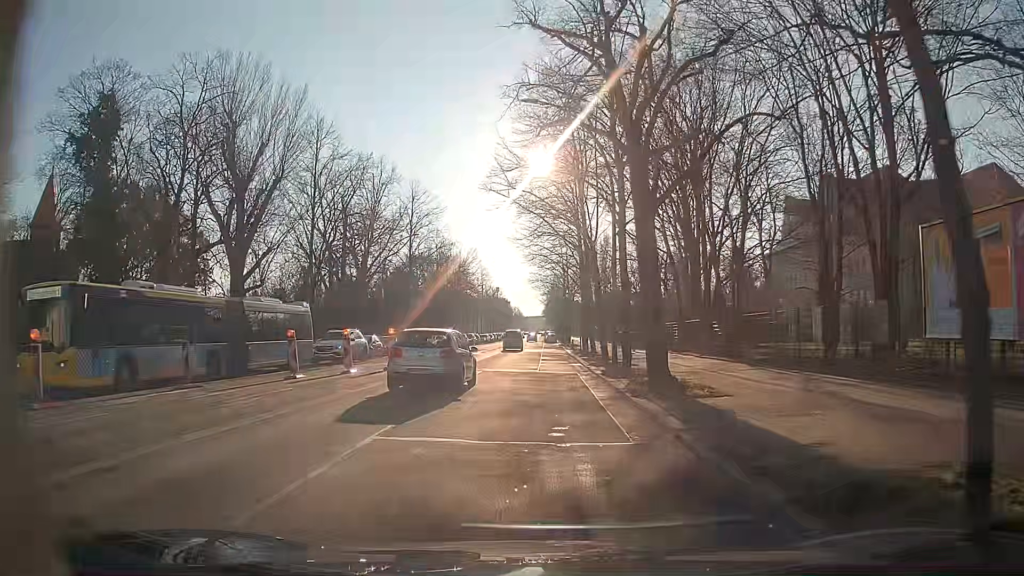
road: secondary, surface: asphalt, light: Day
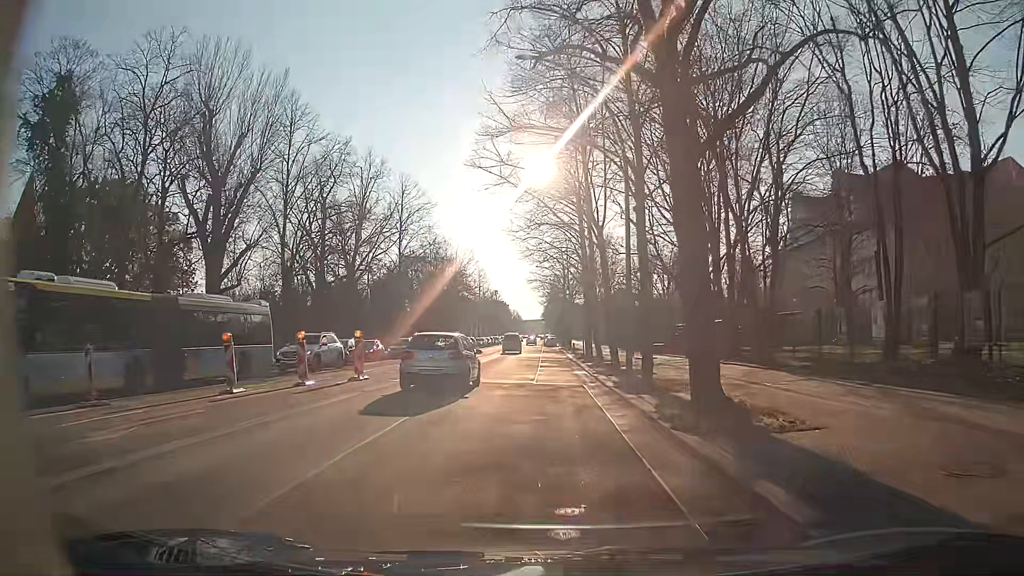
(0.0, +4.6) m; 0°
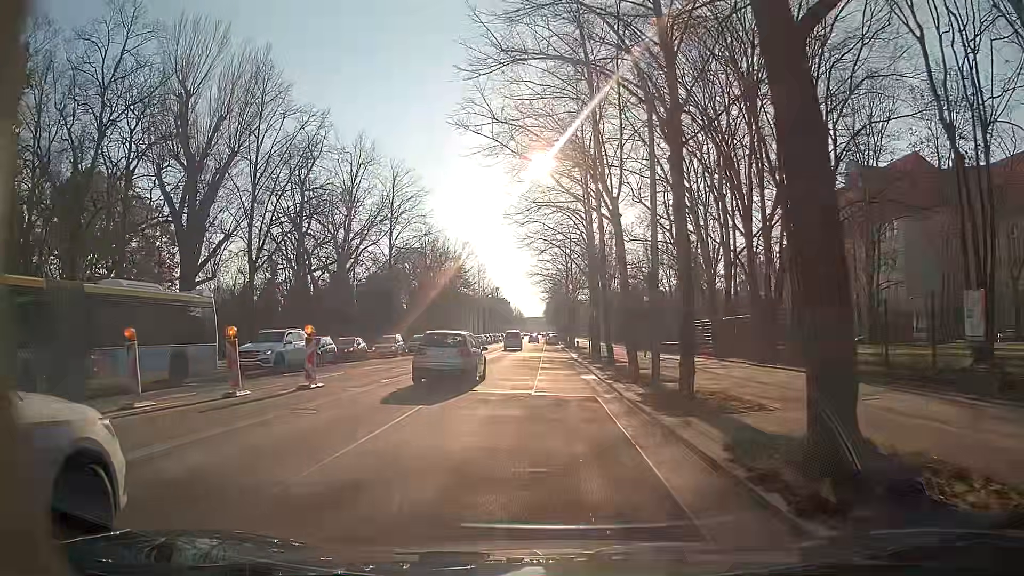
(0.0, +4.7) m; -1°
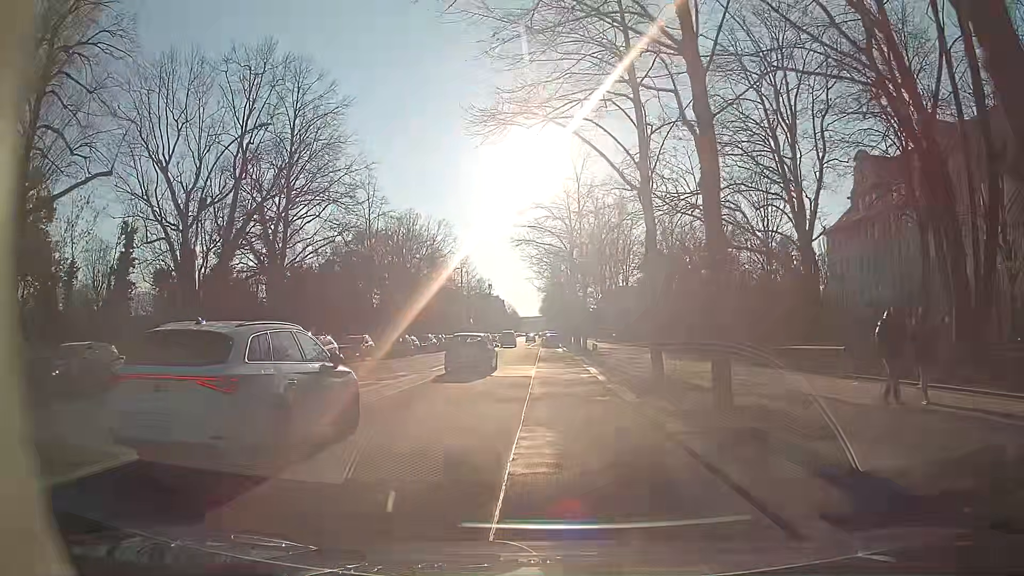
(+0.4, +24.4) m; +1°
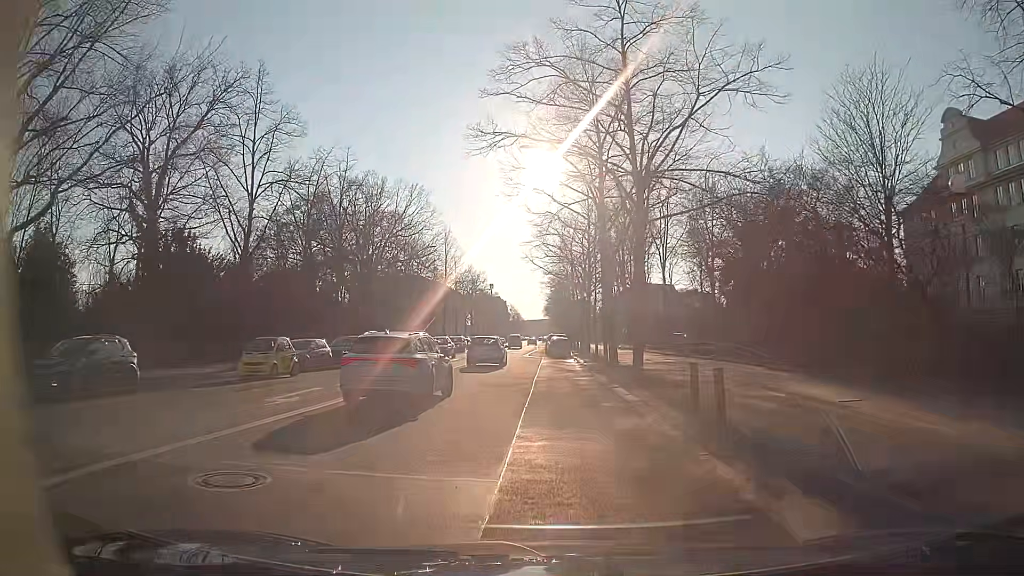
(-0.2, +24.1) m; -1°
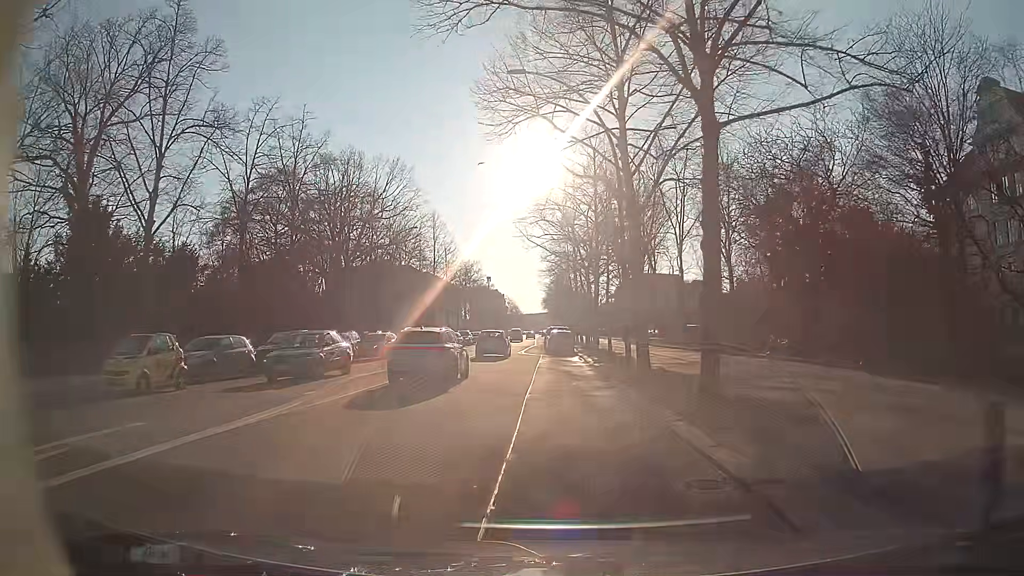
(0.0, +8.5) m; -1°
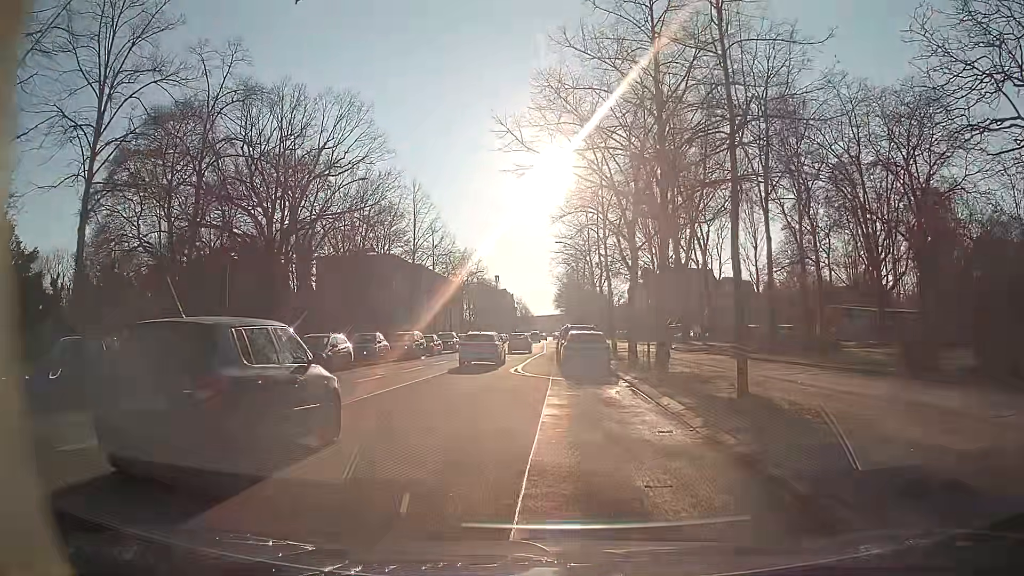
(+0.2, +19.5) m; +1°
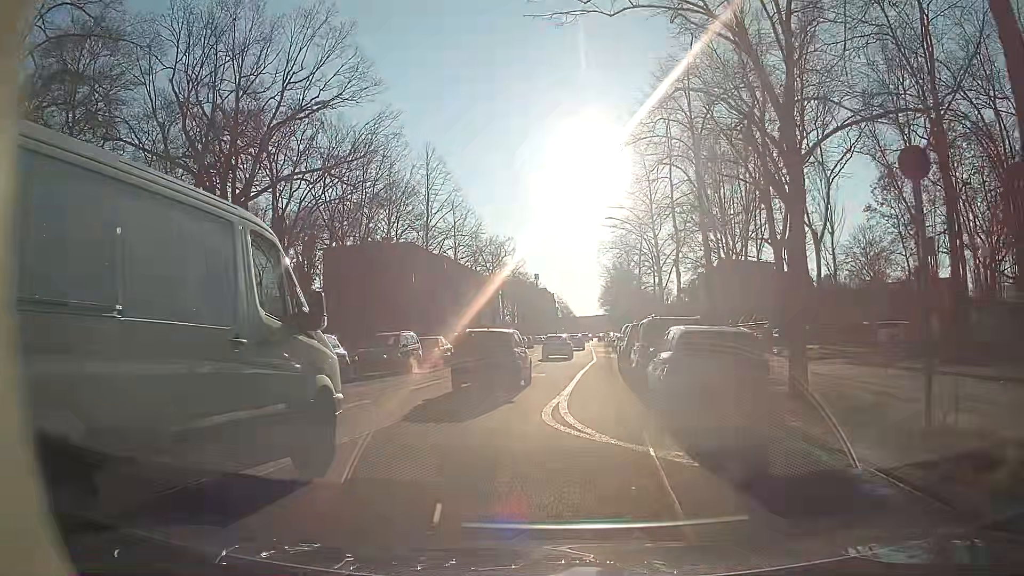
(-0.8, +14.0) m; -3°
(0, +10) (0, +20) (+1, +30) (+1, +40) (+2, +50) (+2, +60) (+3, +70) (+3, +80) (+3, +90) (+3, +100) m
